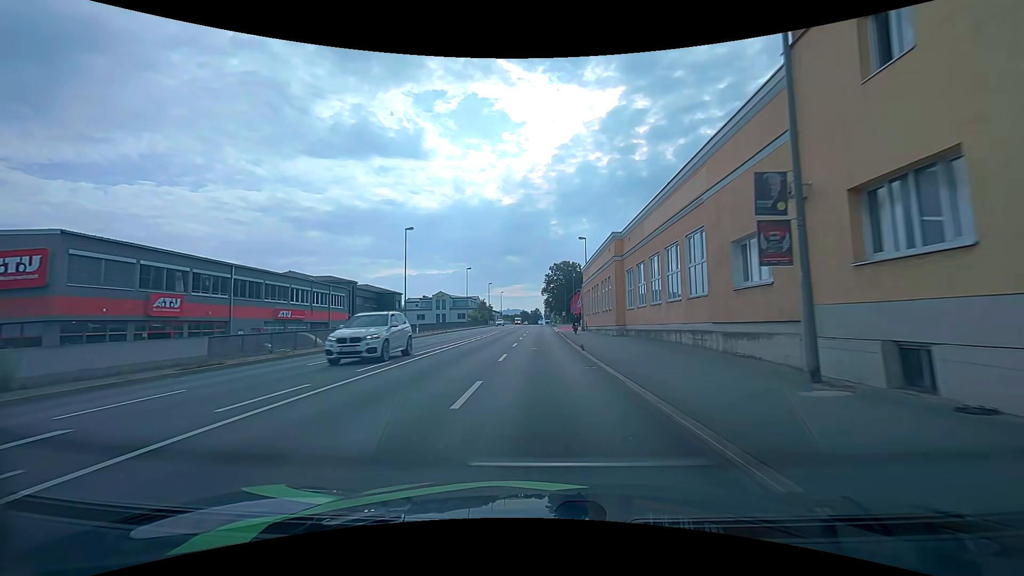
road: primary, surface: asphalt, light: Day
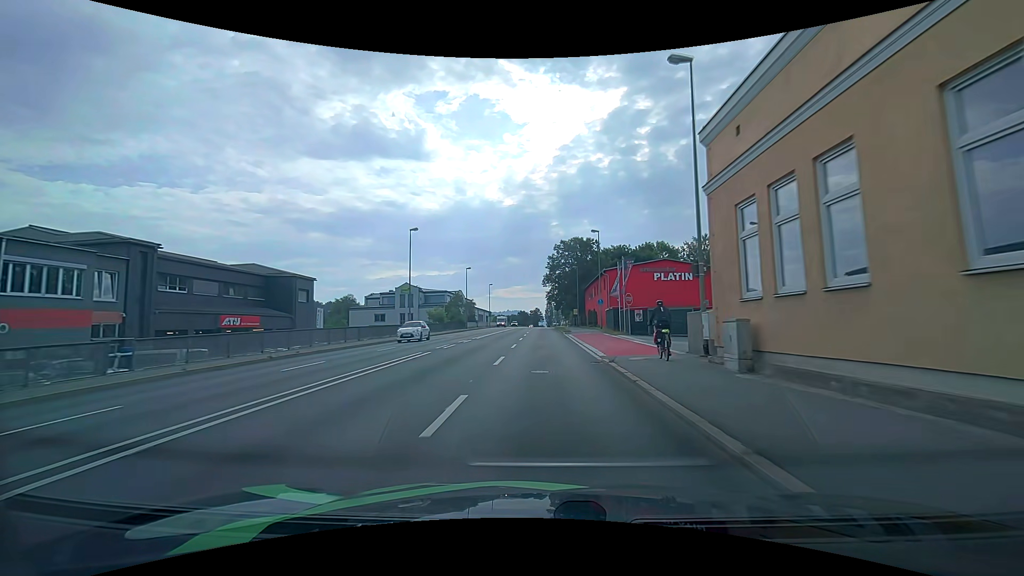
(-0.1, +38.5) m; 0°
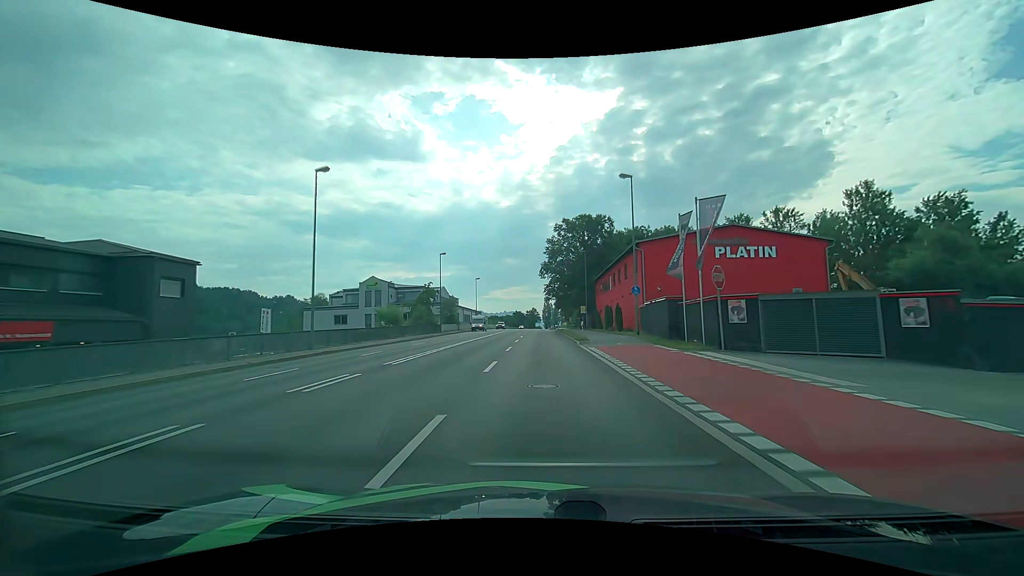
(+0.1, +20.0) m; +1°
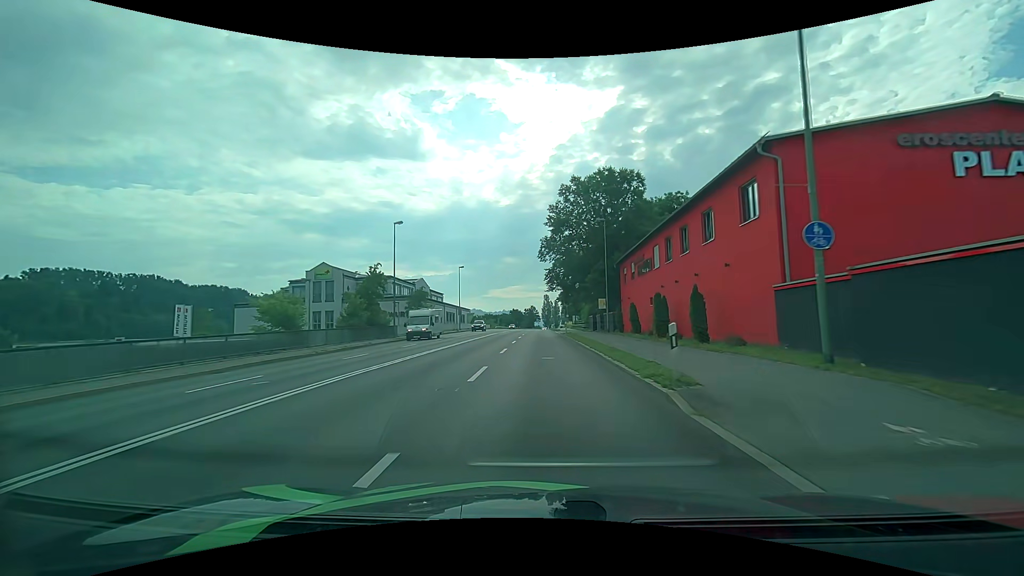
(0.0, +20.2) m; 0°
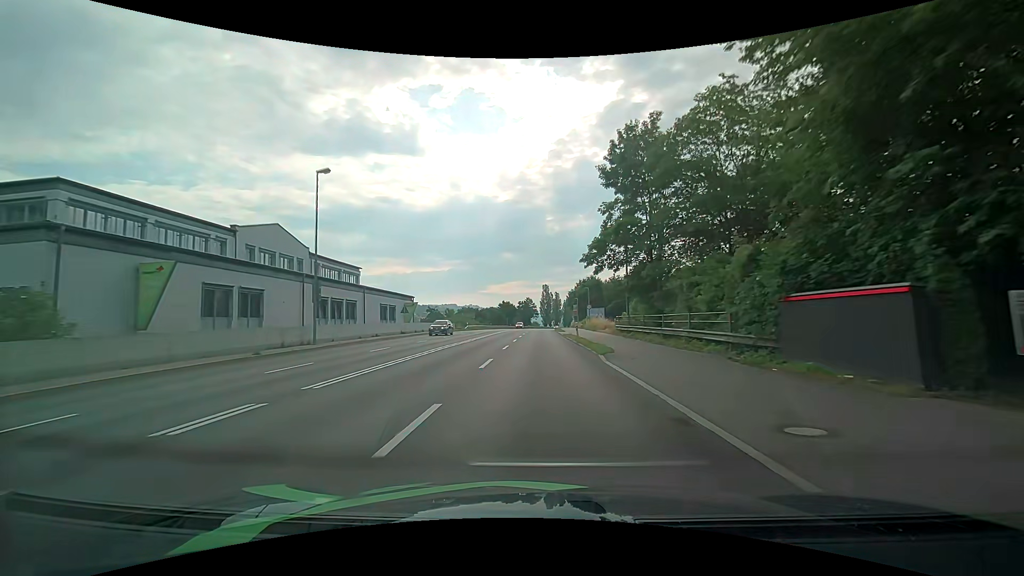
(-0.1, +51.2) m; 0°
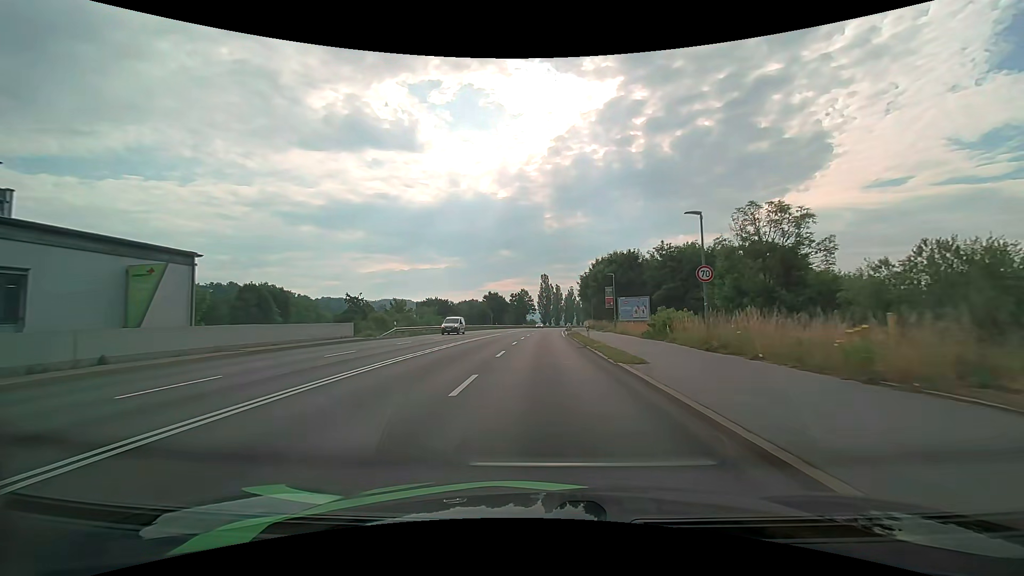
(+0.1, +41.5) m; 0°
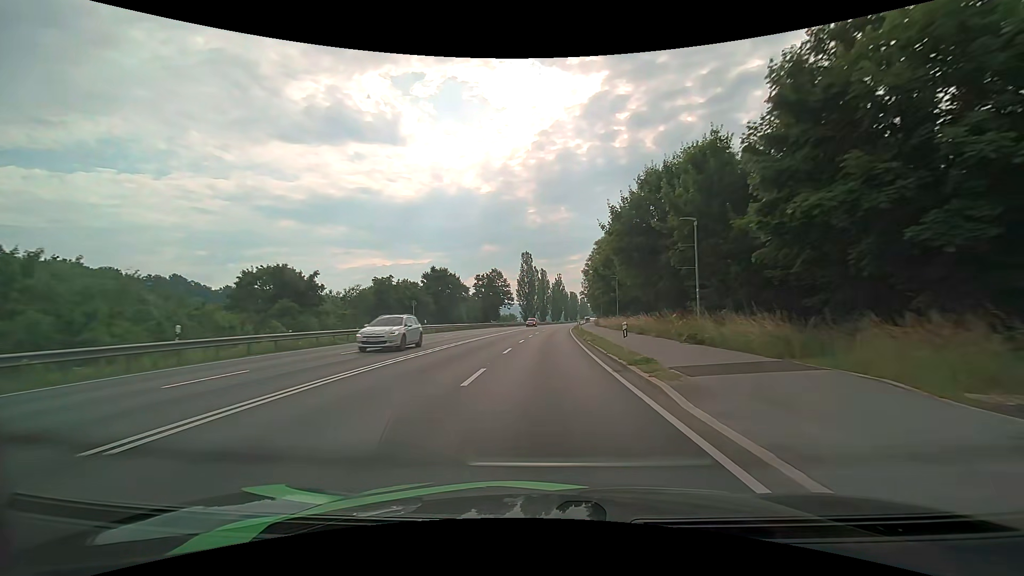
(+0.8, +52.8) m; +2°
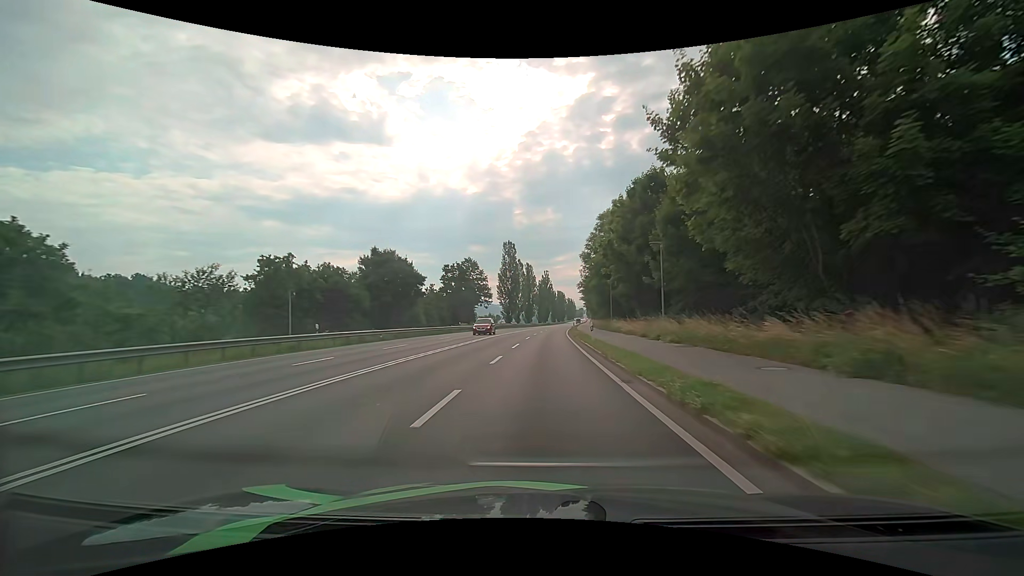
(+0.3, +21.4) m; +2°
(0, +10) (0, +20) (0, +30) (+1, +40) (+1, +50) (+2, +60) (+2, +70) (+3, +80) (+4, +90) (+5, +100) m
